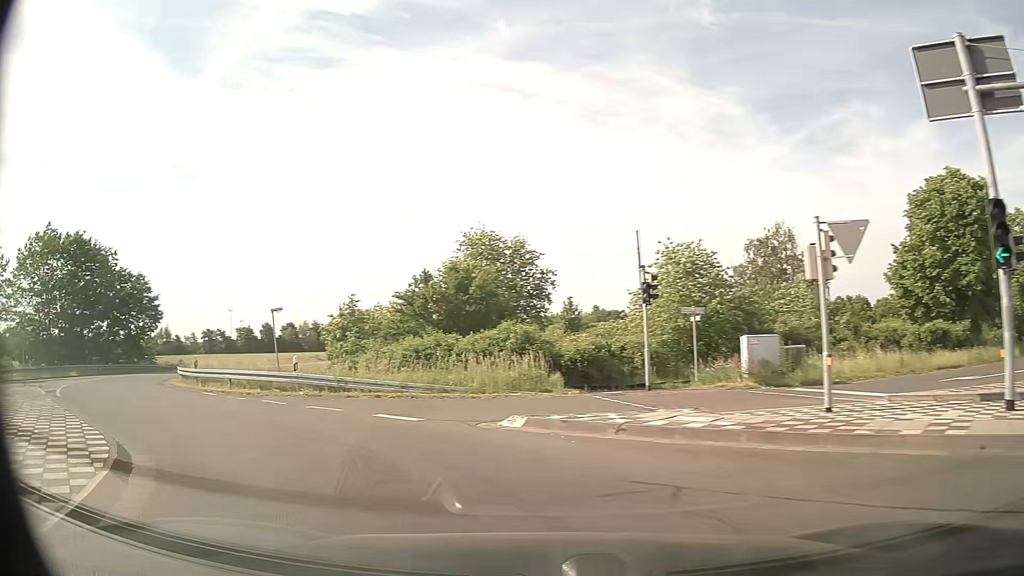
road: tertiary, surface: asphalt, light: Day
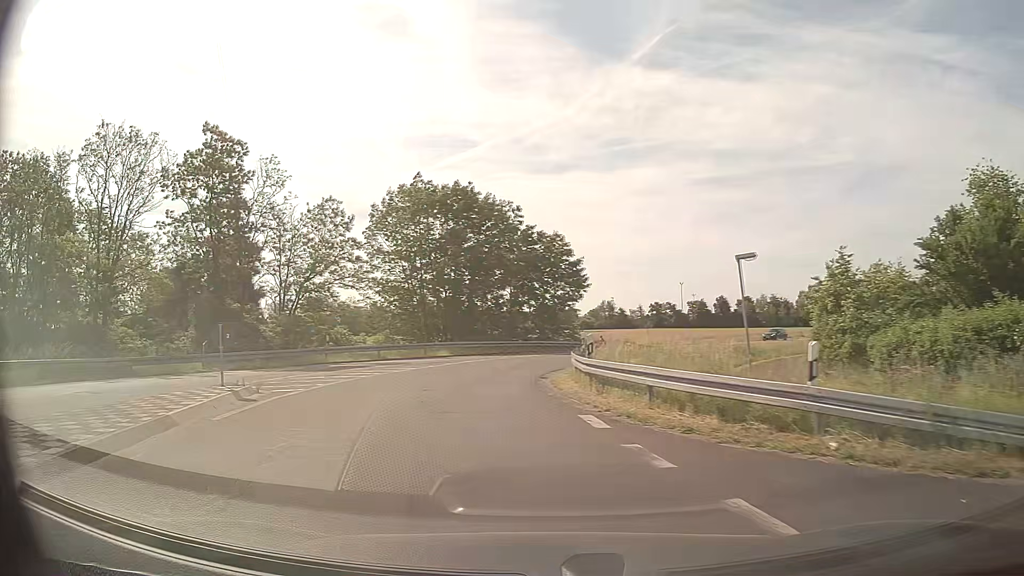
(-4.7, +12.7) m; -39°
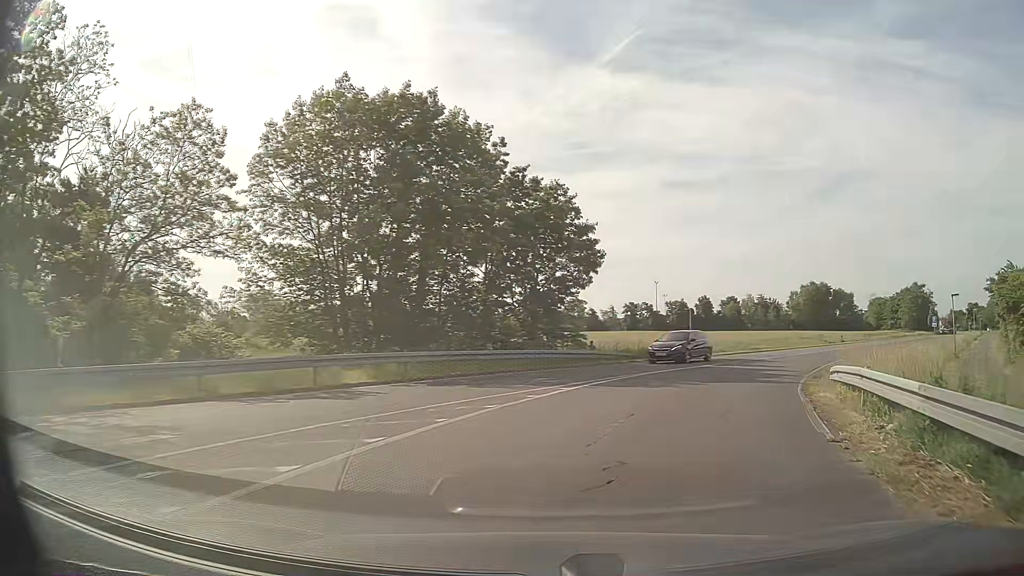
(-2.5, +21.7) m; +1°
